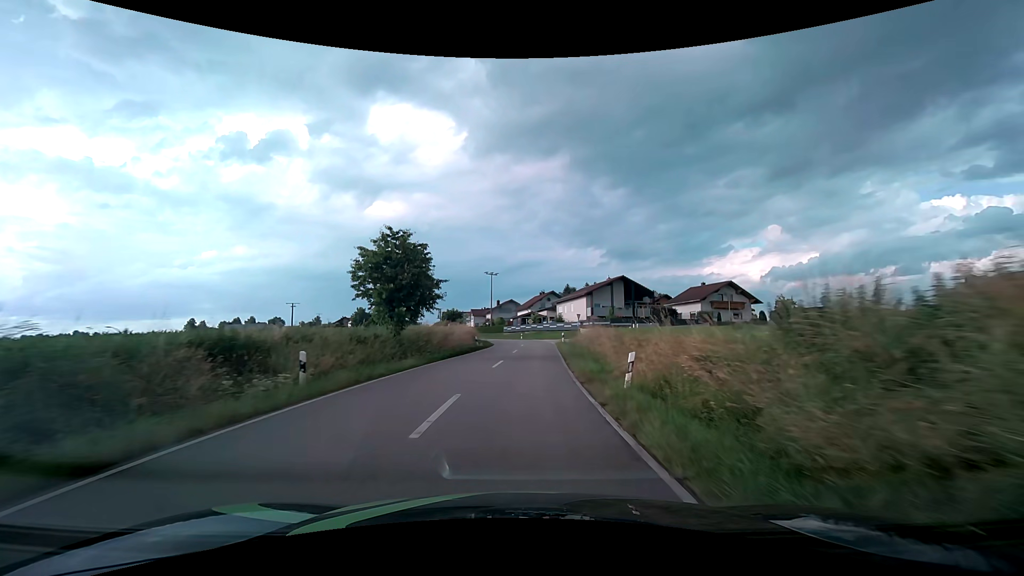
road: tertiary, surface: asphalt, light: Day
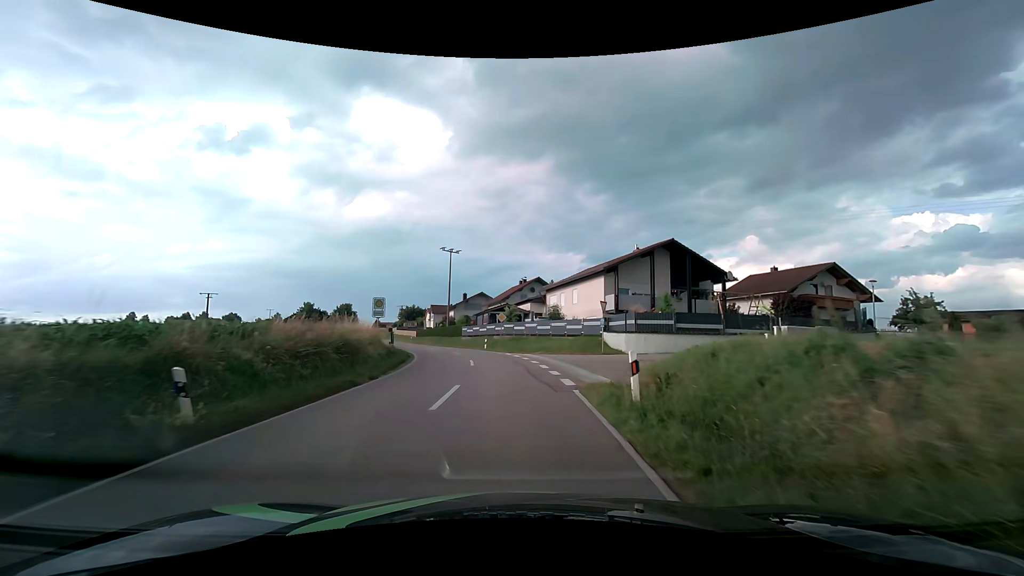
(+1.4, +33.2) m; +2°
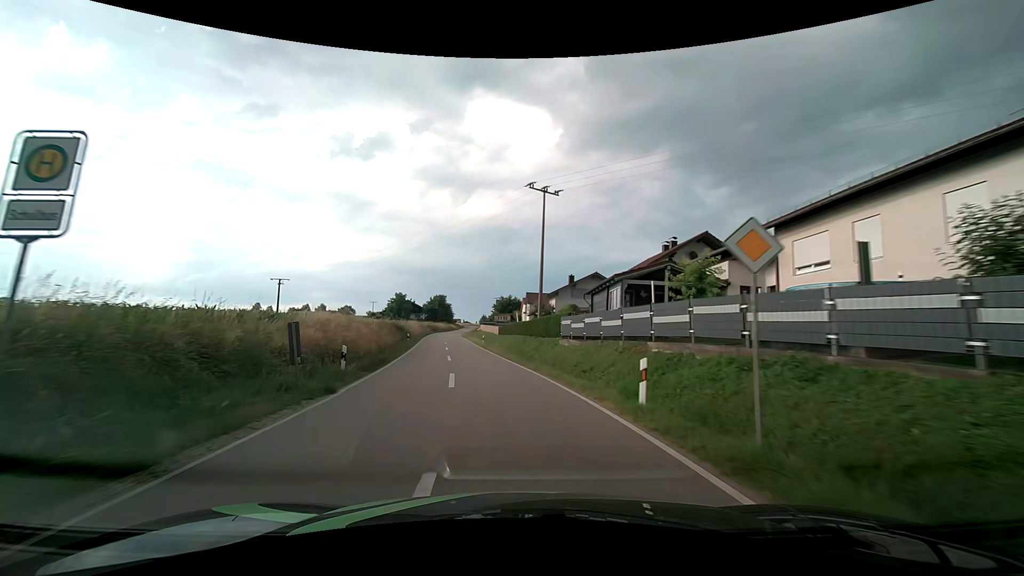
(-2.4, +32.0) m; -12°
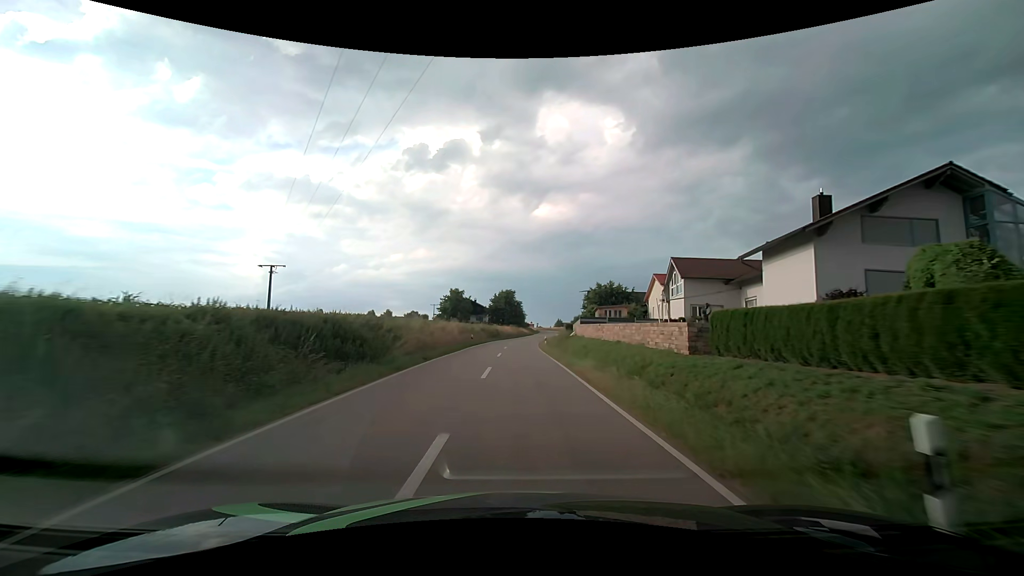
(-5.7, +45.7) m; -9°
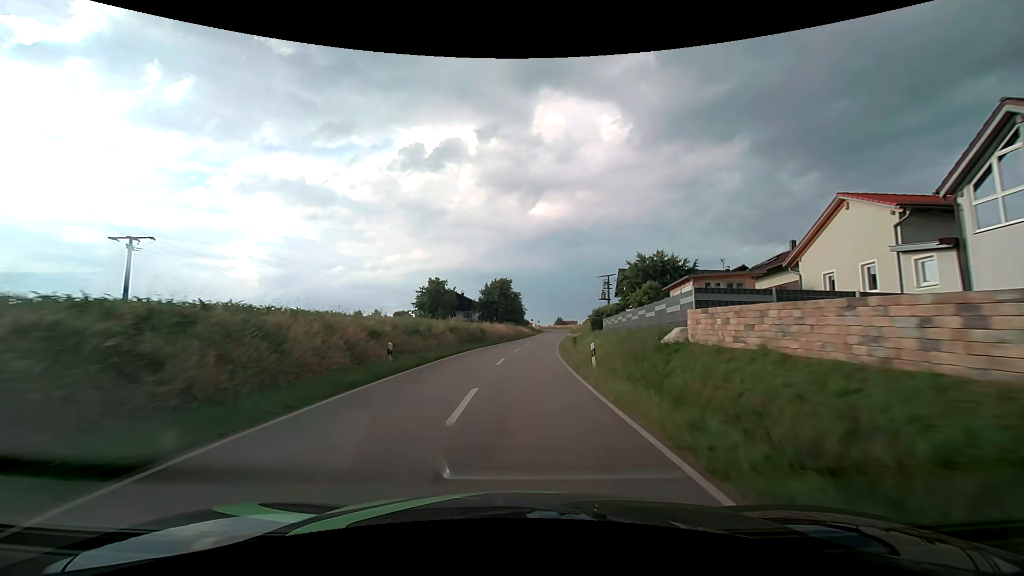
(0.0, +30.6) m; 0°
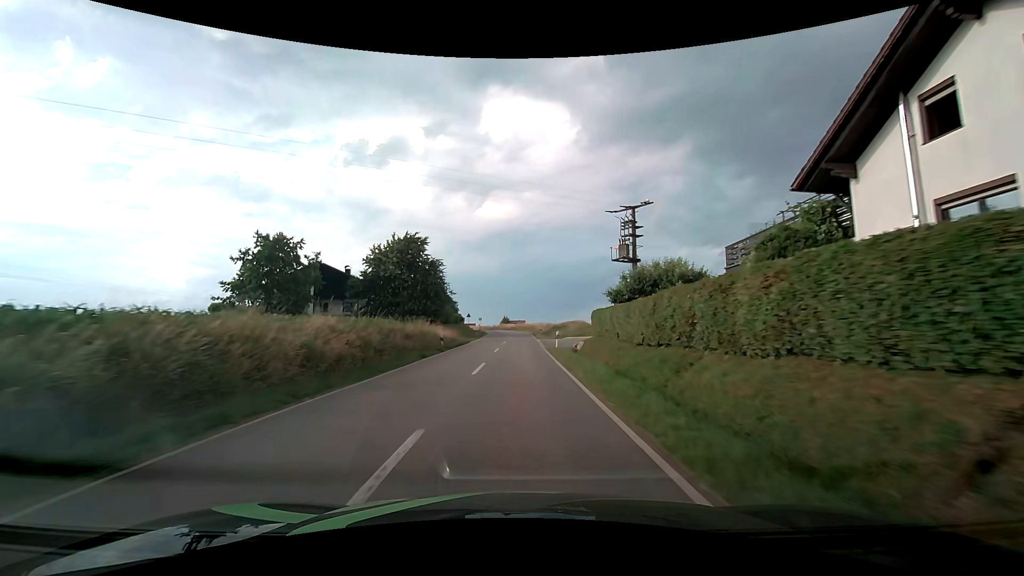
(+2.6, +52.7) m; +6°
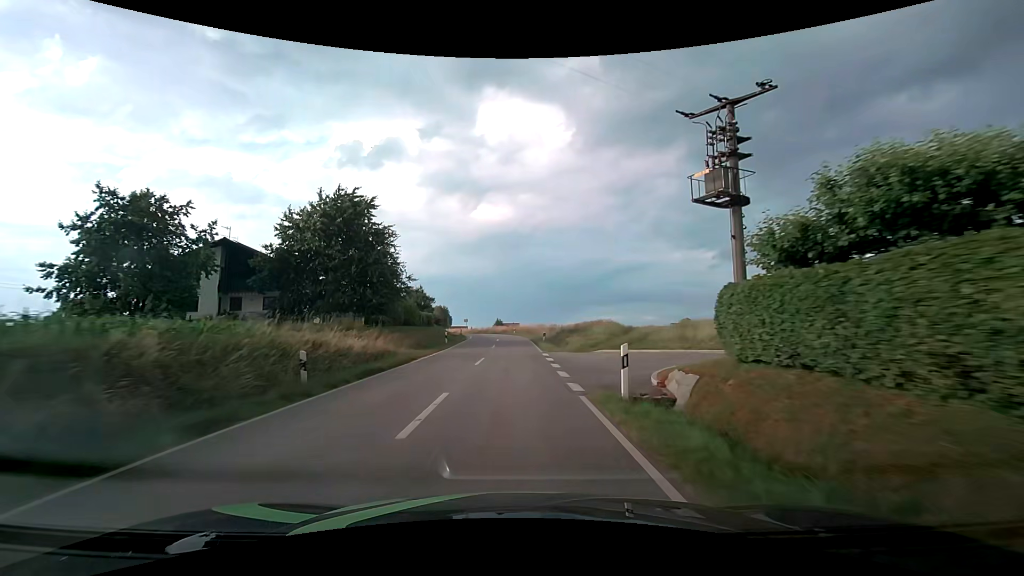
(+0.2, +19.6) m; +1°
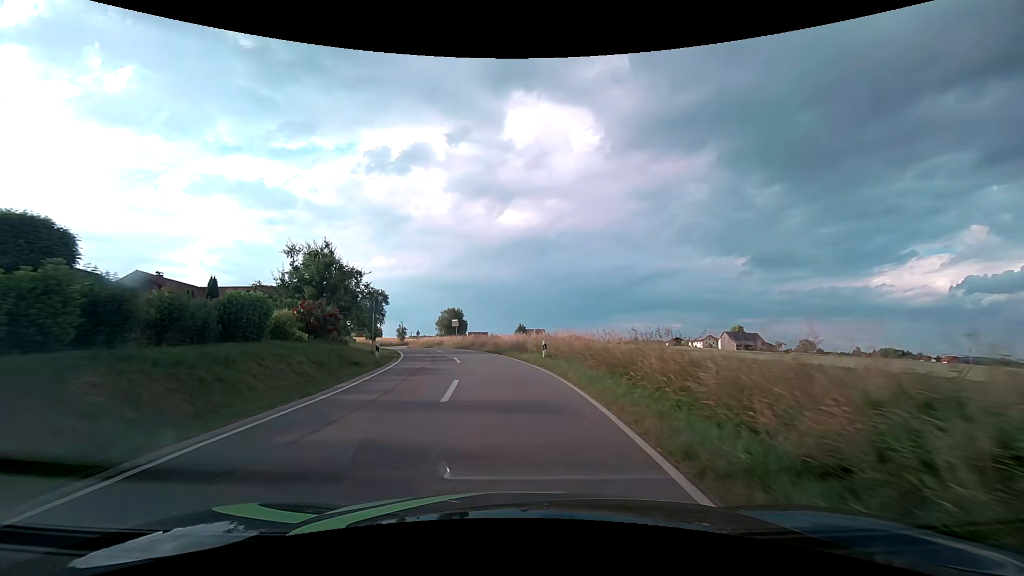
(-0.4, +44.1) m; -2°
(0, +10) (-1, +20) (-3, +30) (-5, +39) (-8, +49) (-12, +59) (-15, +68) (-18, +78) (-20, +87) (-23, +97) m
